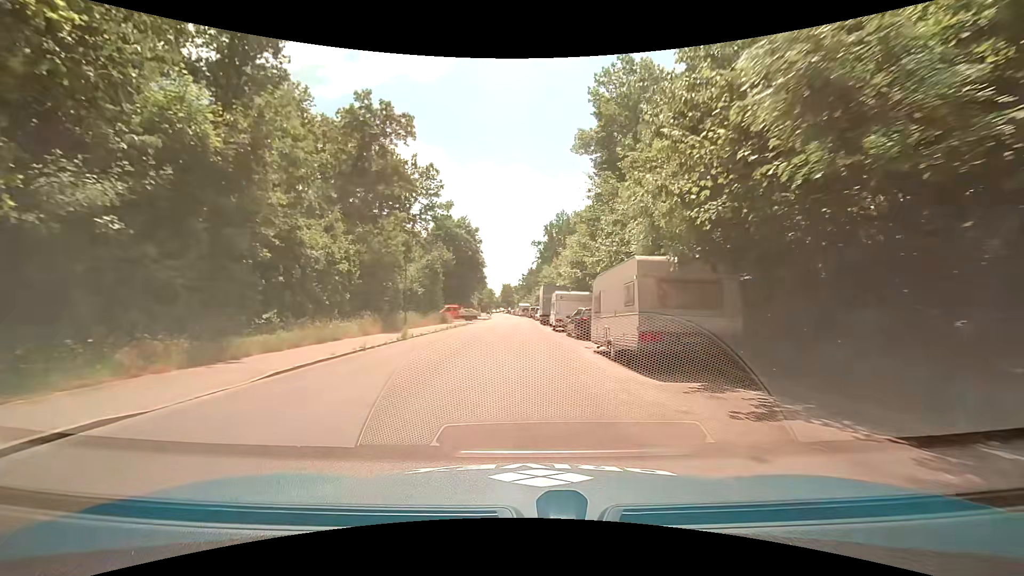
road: residential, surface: asphalt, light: Day
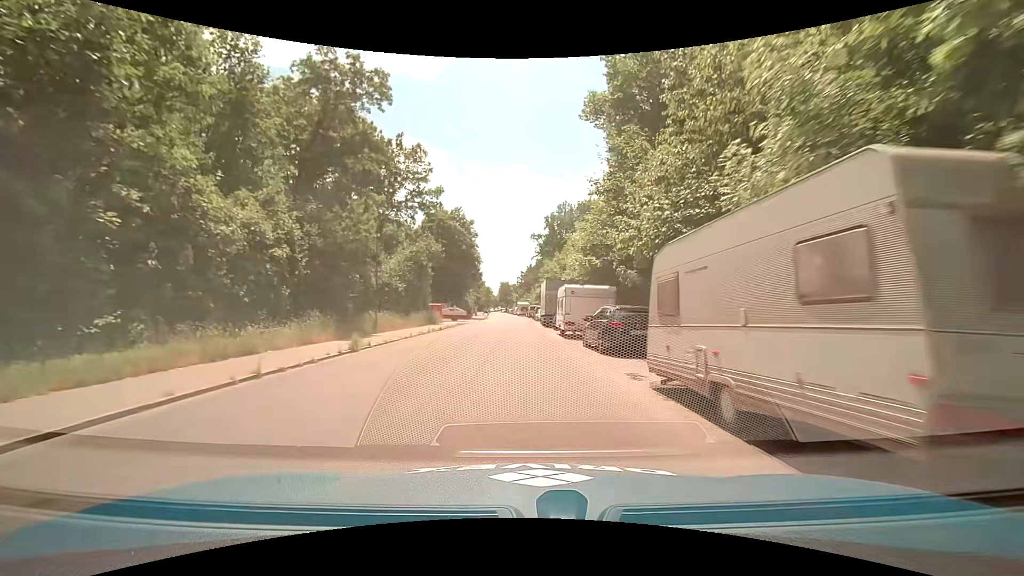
(+0.1, +7.4) m; +1°
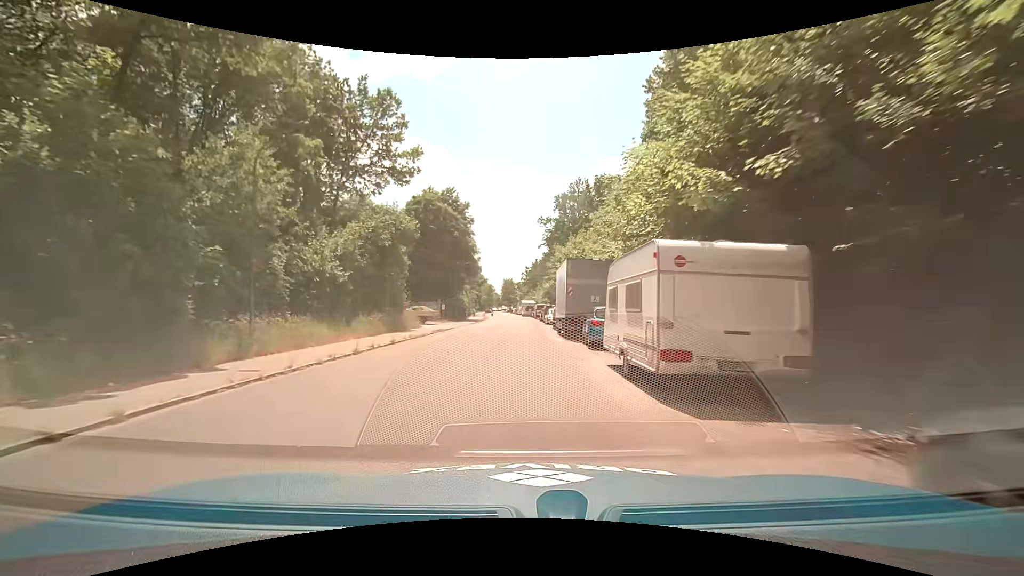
(-0.2, +14.9) m; -1°
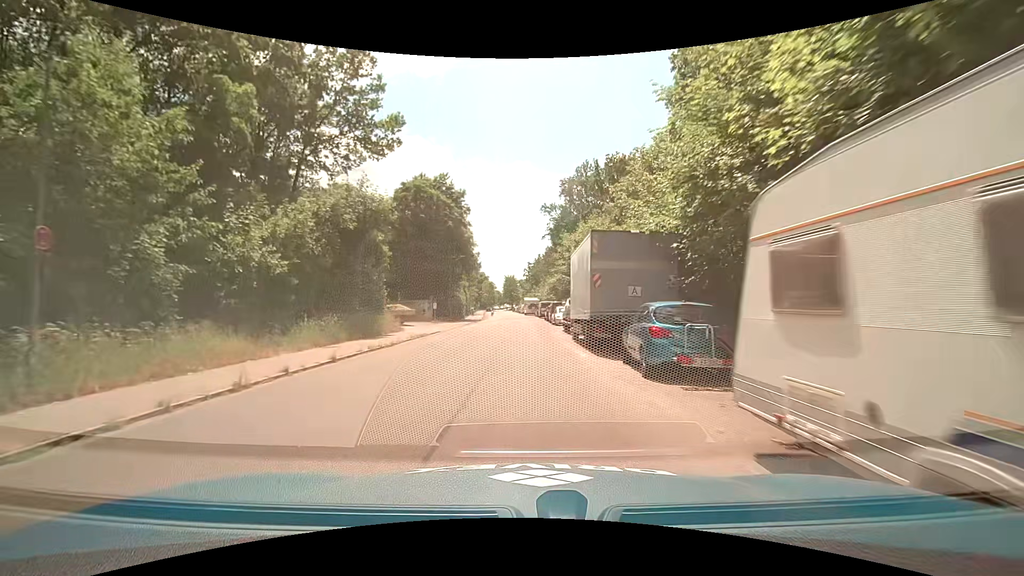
(0.0, +7.5) m; 0°
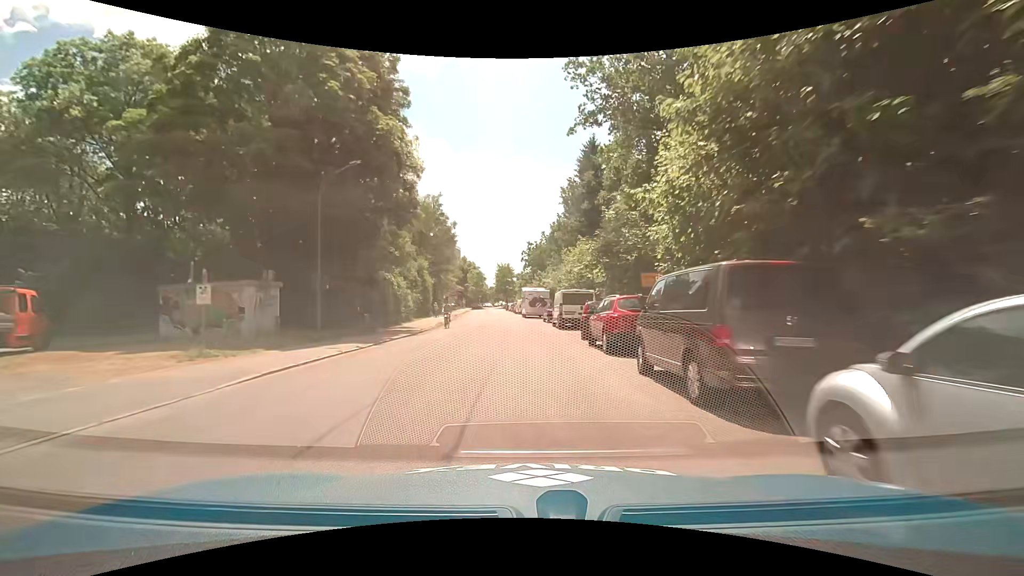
(+0.3, +38.0) m; +1°
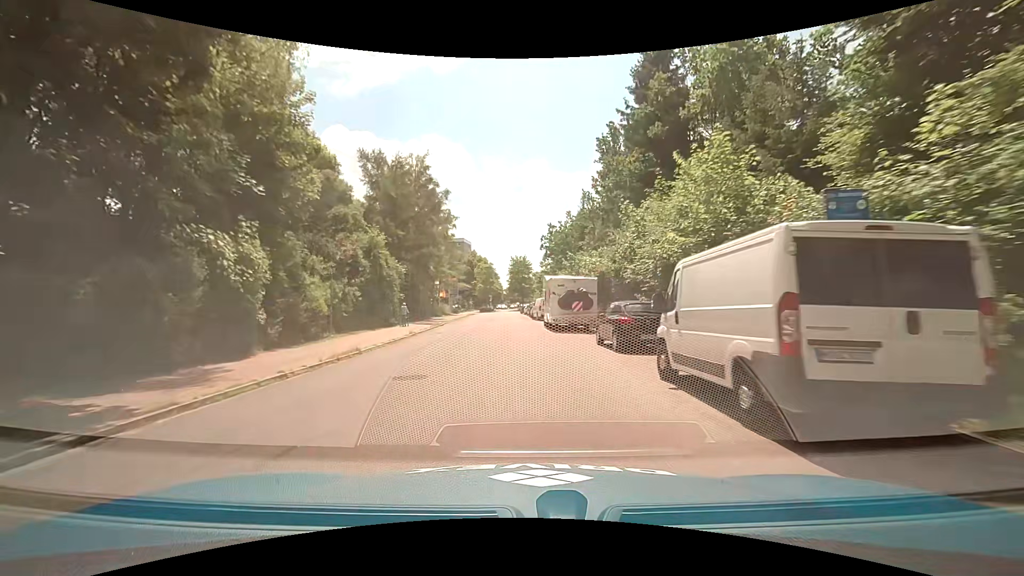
(-0.3, +22.9) m; -2°
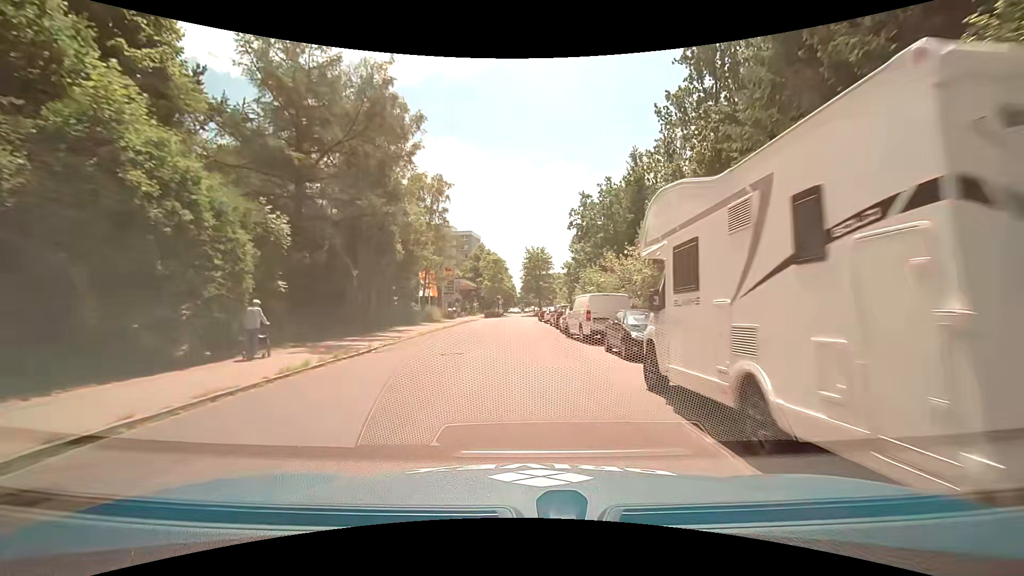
(-0.6, +22.8) m; -2°
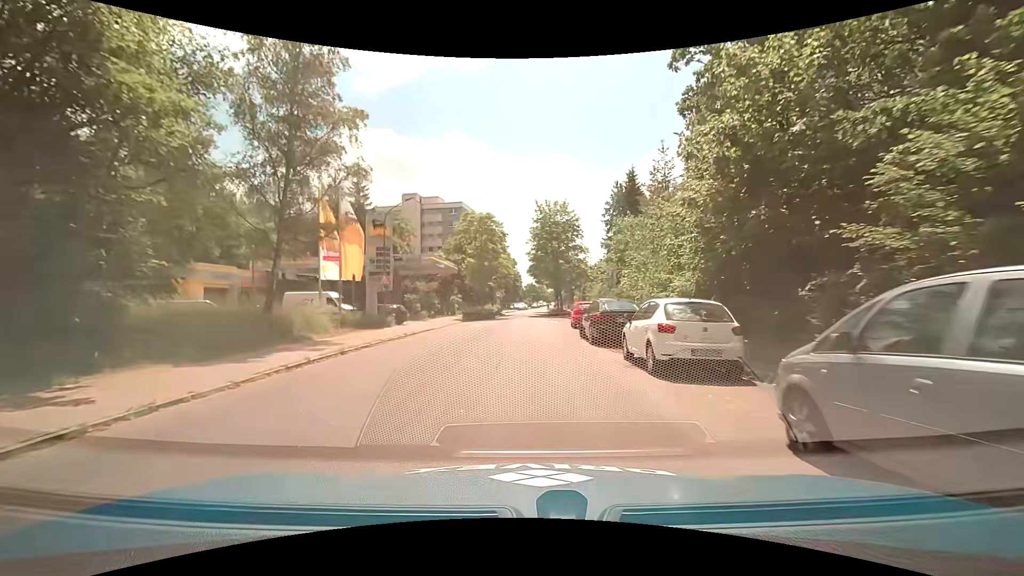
(-0.2, +34.2) m; 0°
(0, +10) (0, +20) (0, +30) (0, +40) (0, +50) (0, +60) (0, +70) (+1, +80) (+2, +90) (+2, +100) m
